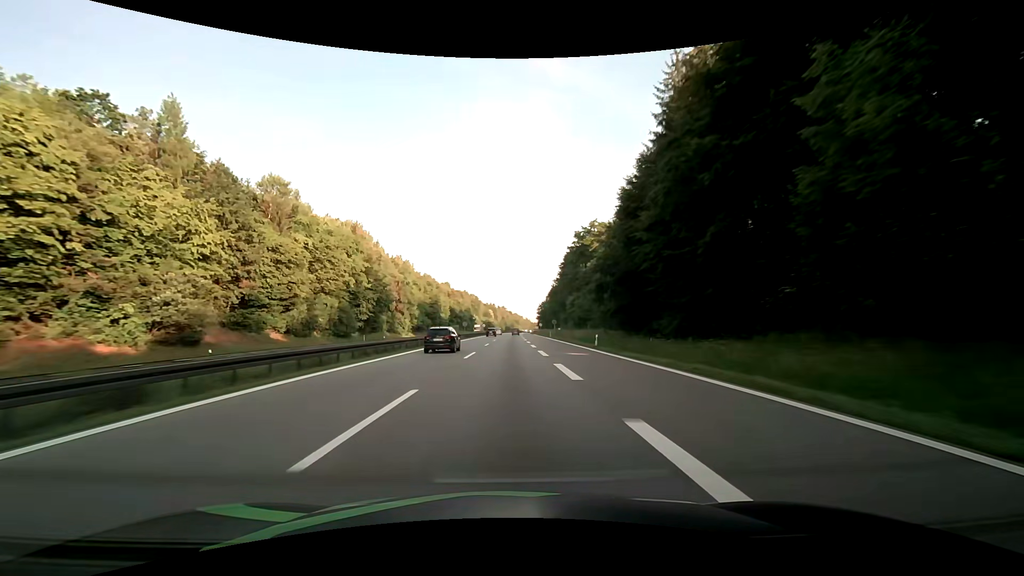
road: motorway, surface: asphalt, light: Day
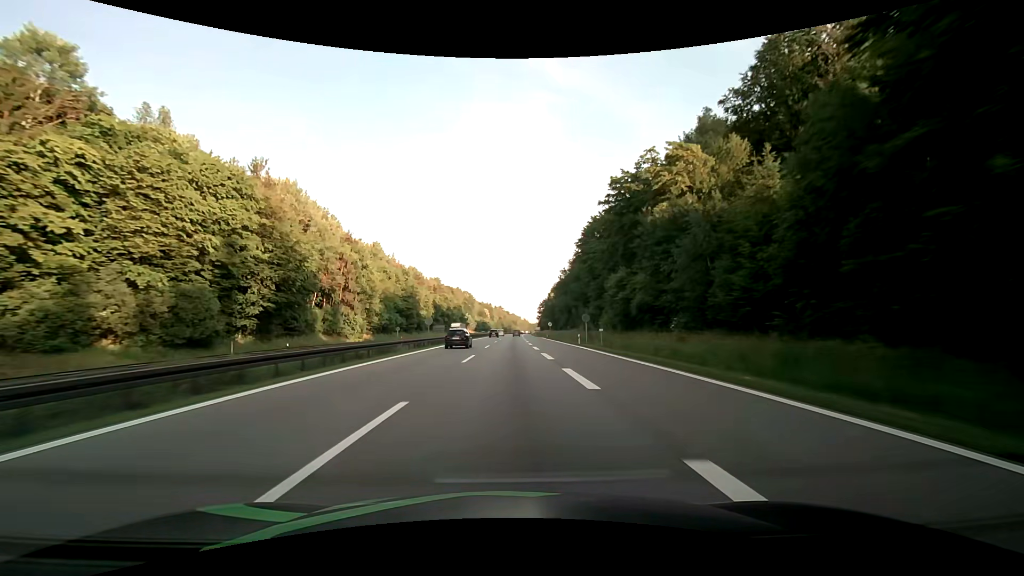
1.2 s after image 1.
(+0.1, +38.0) m; 0°
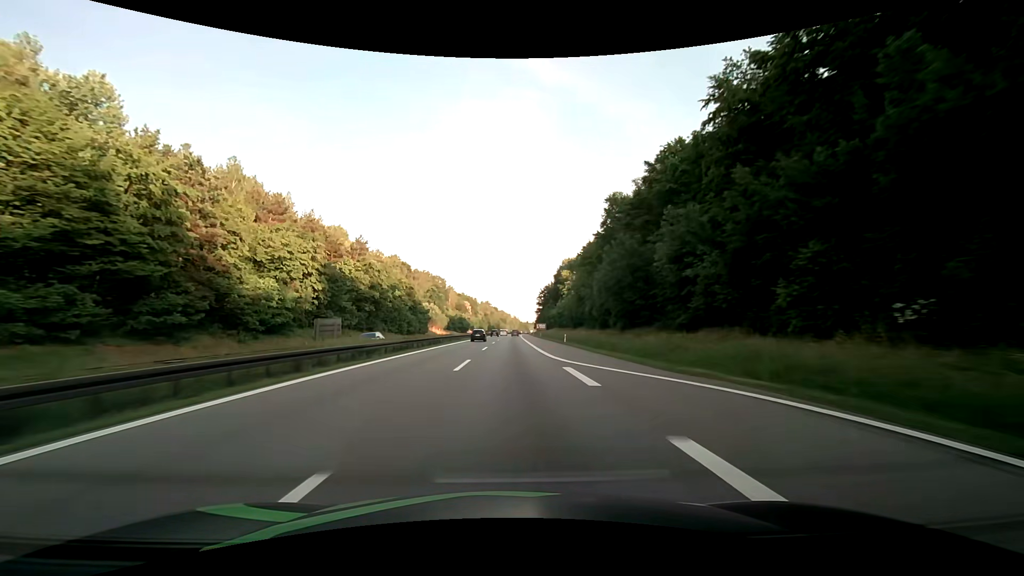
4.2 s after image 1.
(+0.9, +95.1) m; +1°
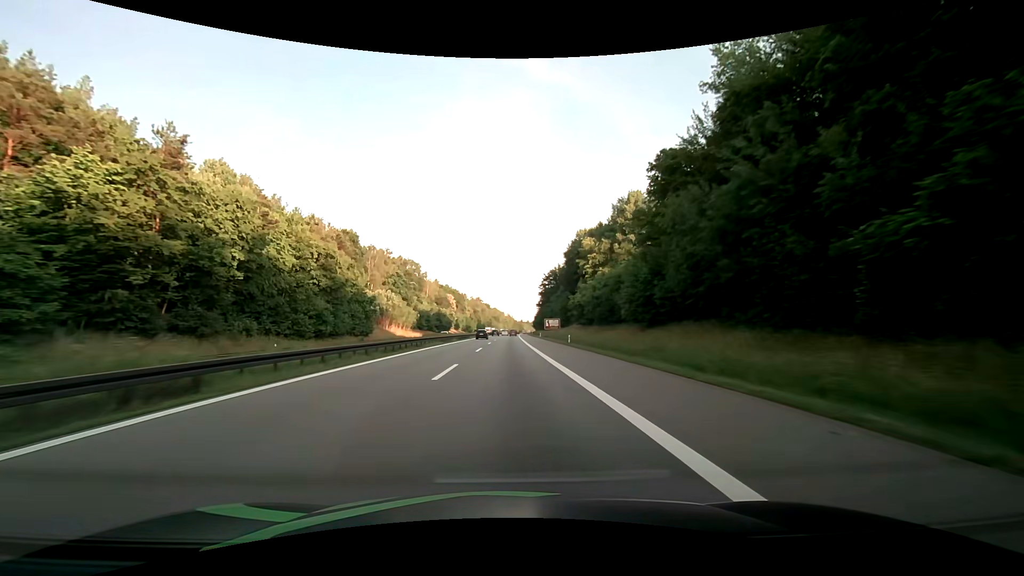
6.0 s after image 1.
(+0.4, +57.1) m; +1°
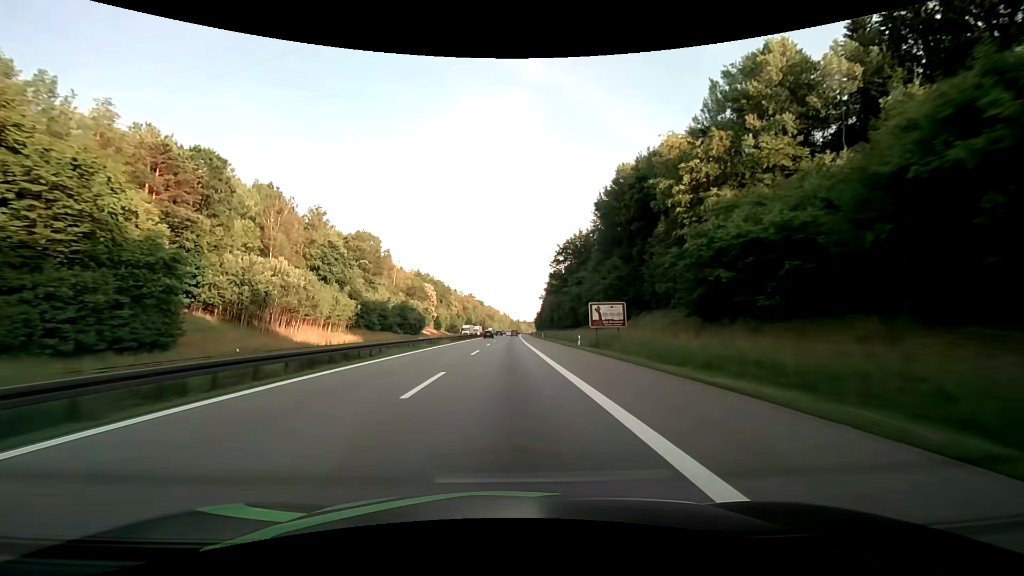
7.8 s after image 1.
(+0.2, +57.2) m; 0°
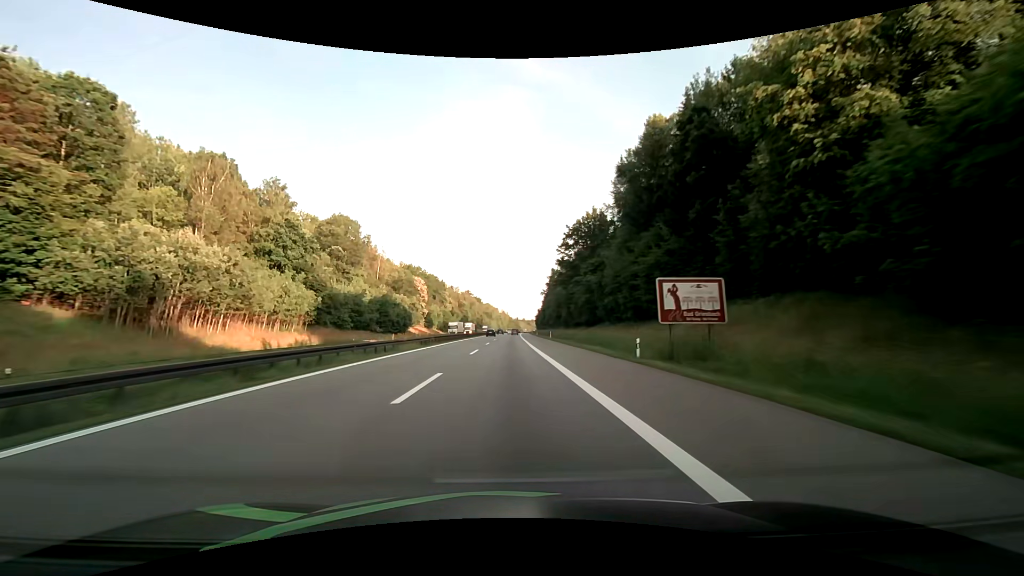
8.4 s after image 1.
(0.0, +19.1) m; 0°
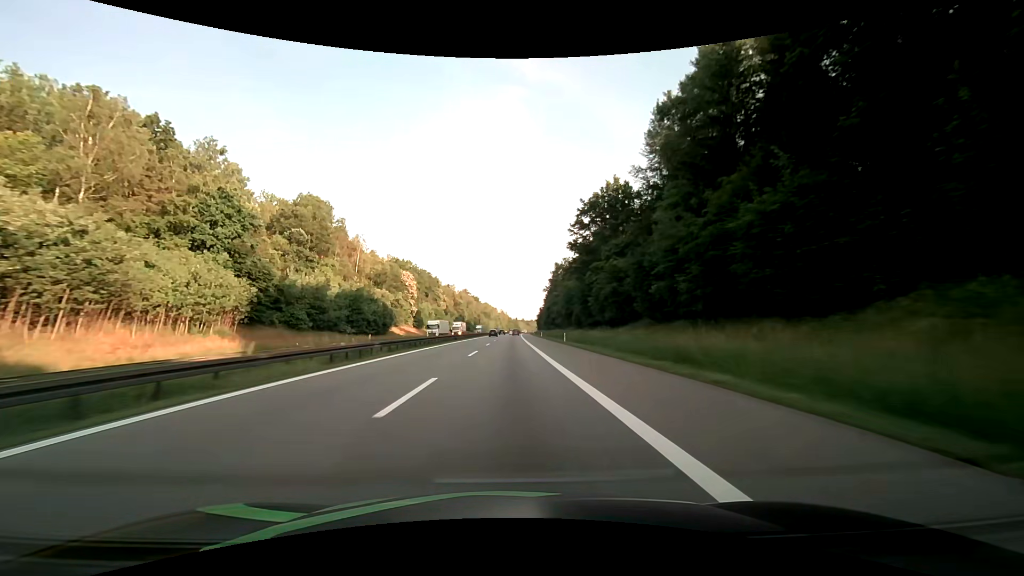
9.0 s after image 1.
(0.0, +19.1) m; 0°
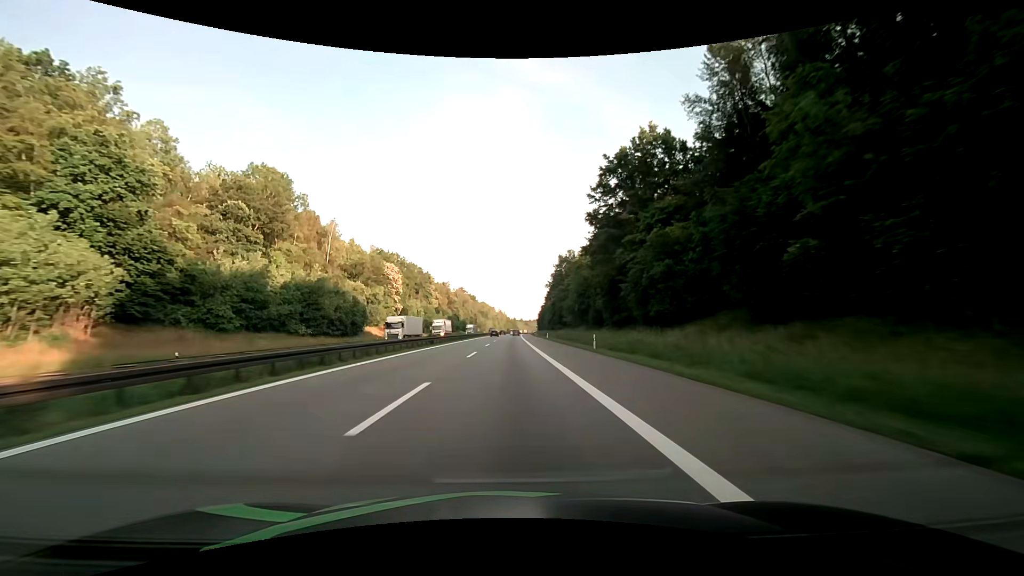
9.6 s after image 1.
(0.0, +19.1) m; 0°
(0, +10) (0, +20) (0, +30) (0, +40) (0, +50) (0, +60) (0, +70) (+1, +80) (+1, +90) (+1, +100) m
